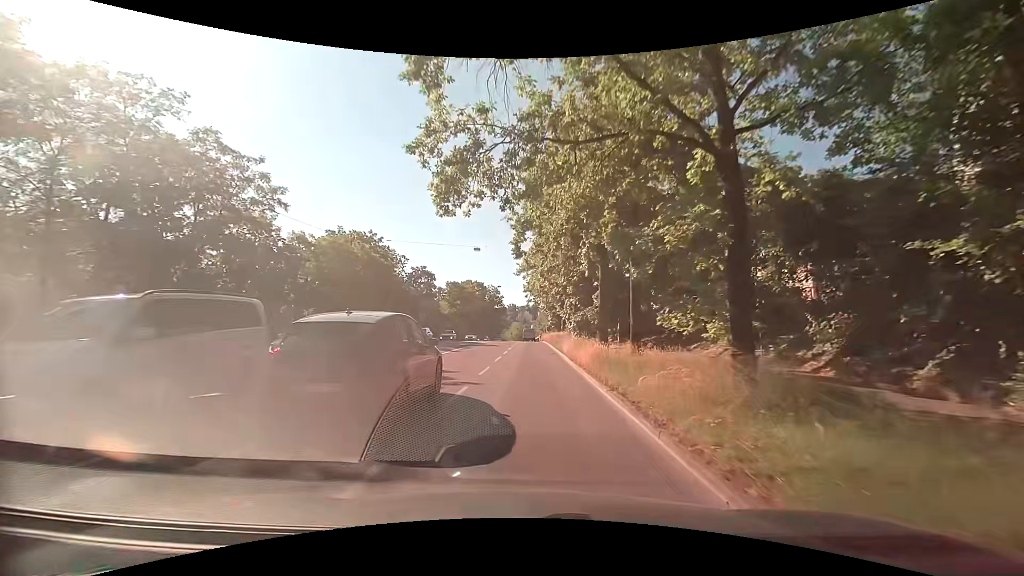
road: secondary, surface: asphalt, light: Day
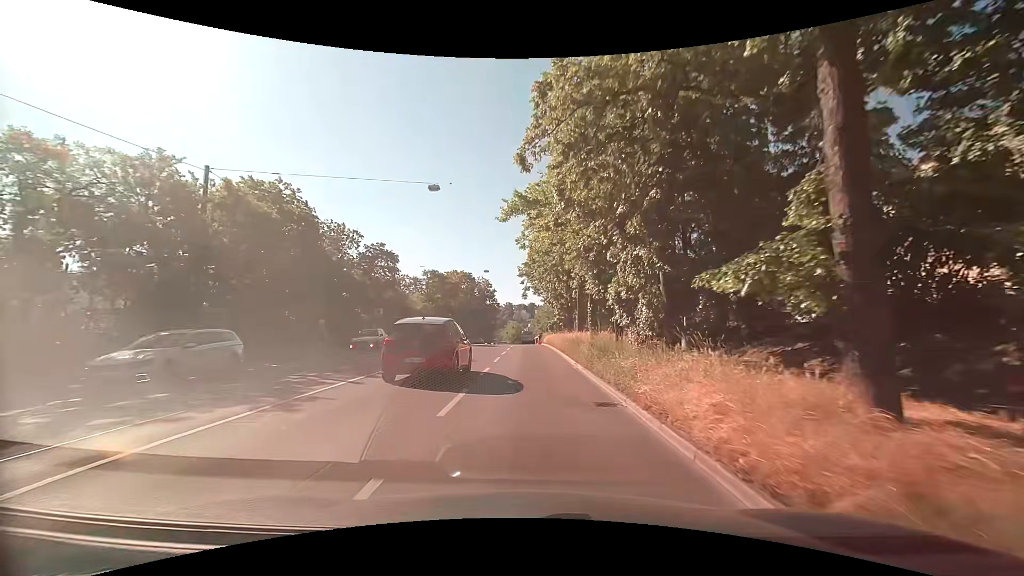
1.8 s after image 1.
(+0.1, +18.8) m; 0°
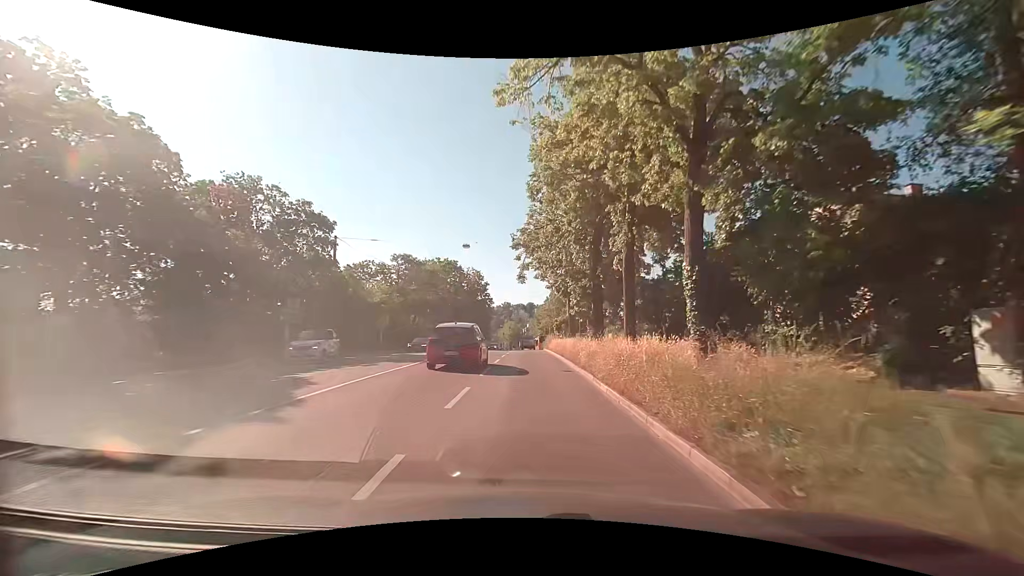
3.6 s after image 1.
(+0.2, +17.3) m; 0°
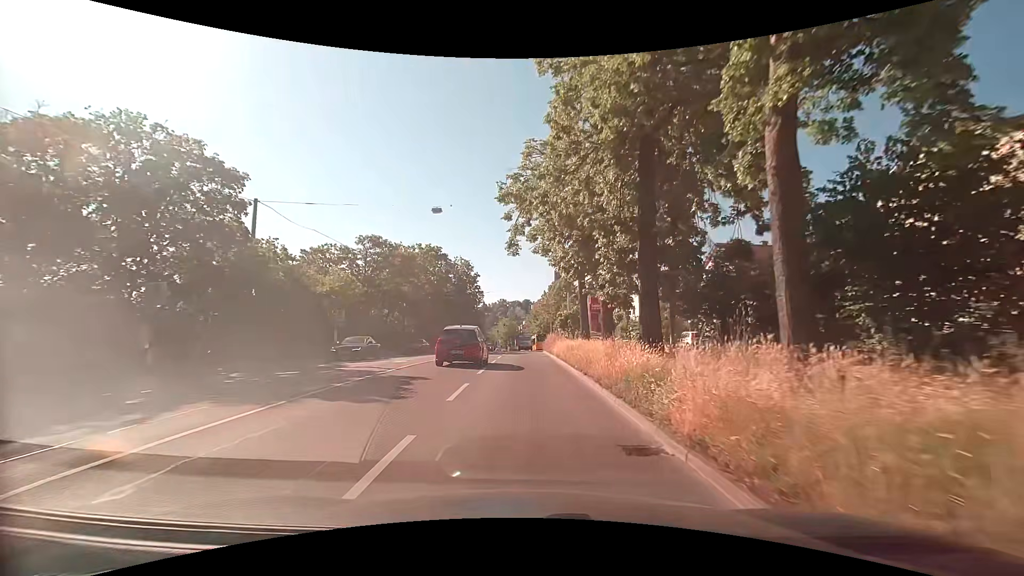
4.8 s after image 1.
(+0.2, +11.1) m; +1°
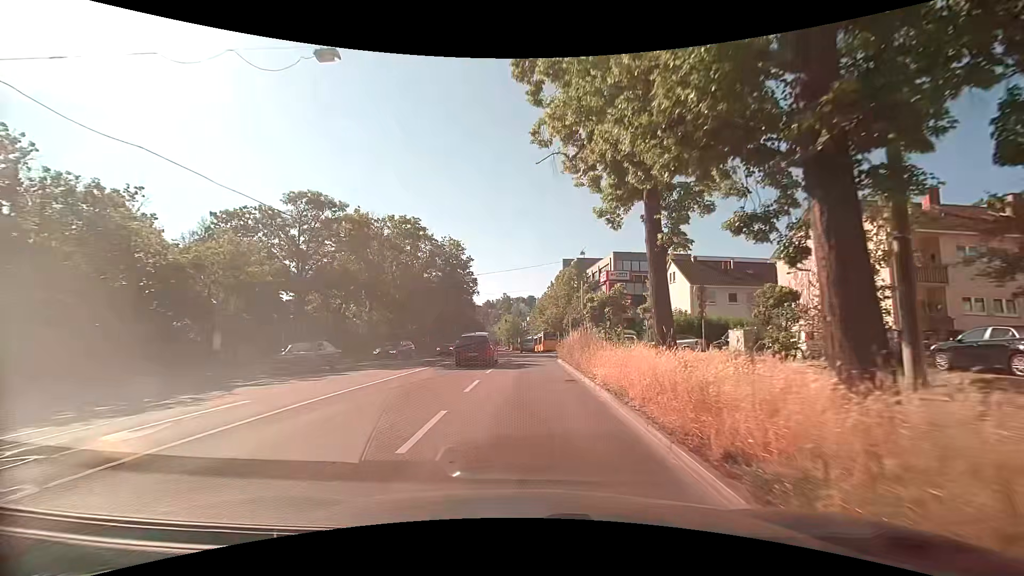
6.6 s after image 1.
(+0.1, +15.8) m; 0°
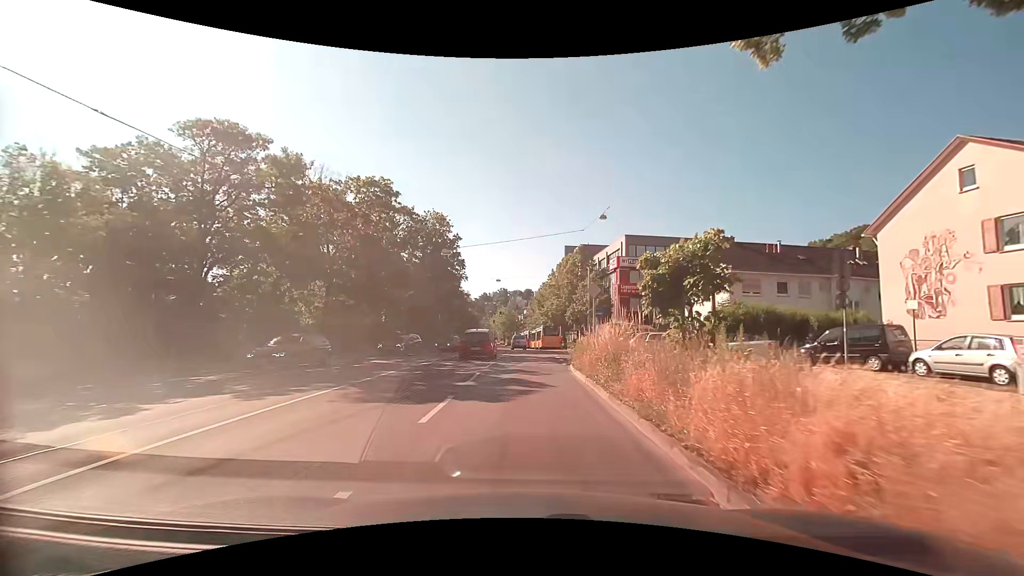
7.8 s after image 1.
(-0.1, +10.5) m; +1°
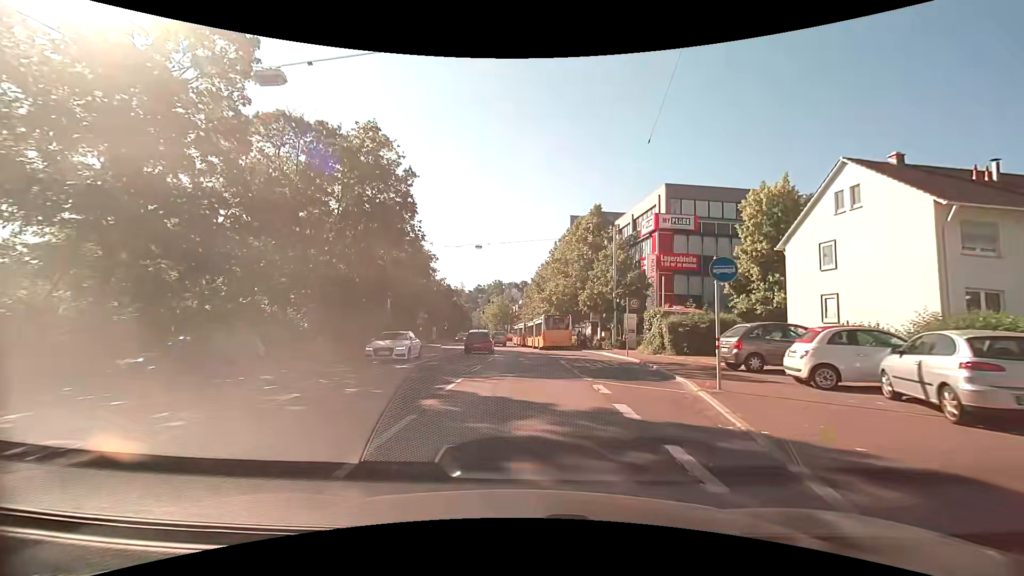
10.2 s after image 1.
(-0.1, +21.0) m; 0°
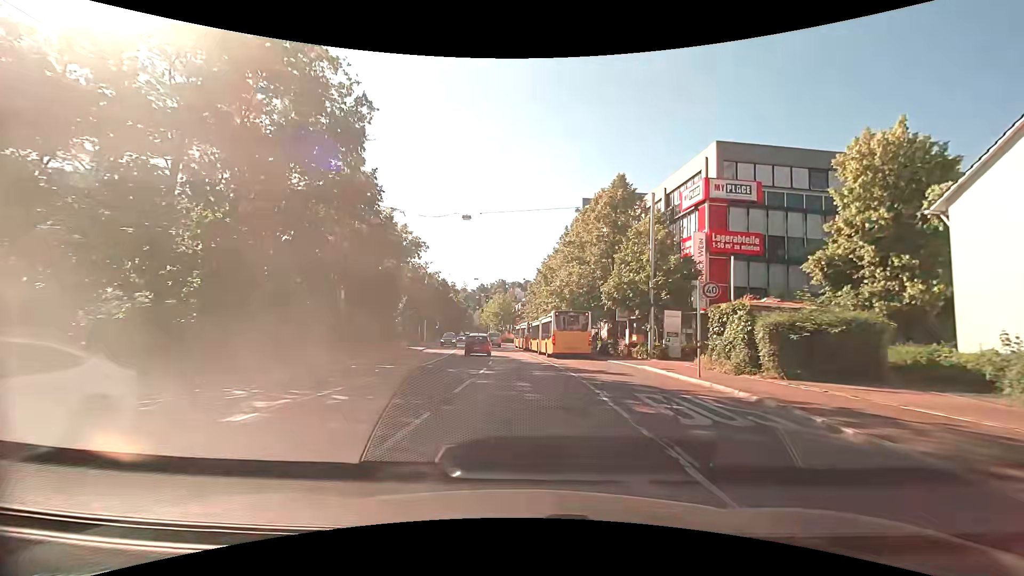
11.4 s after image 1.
(0.0, +11.1) m; -1°
(0, +10) (0, +20) (-1, +30) (-1, +40) (-2, +50) (-3, +60) (-4, +70) (-5, +80) (-6, +90) (-6, +100) m
